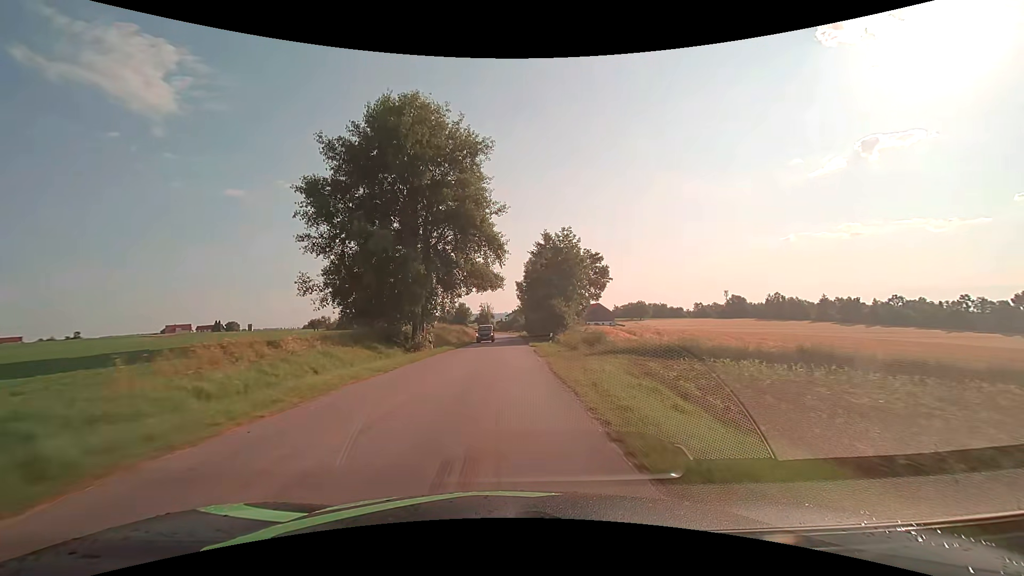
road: tertiary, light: Day
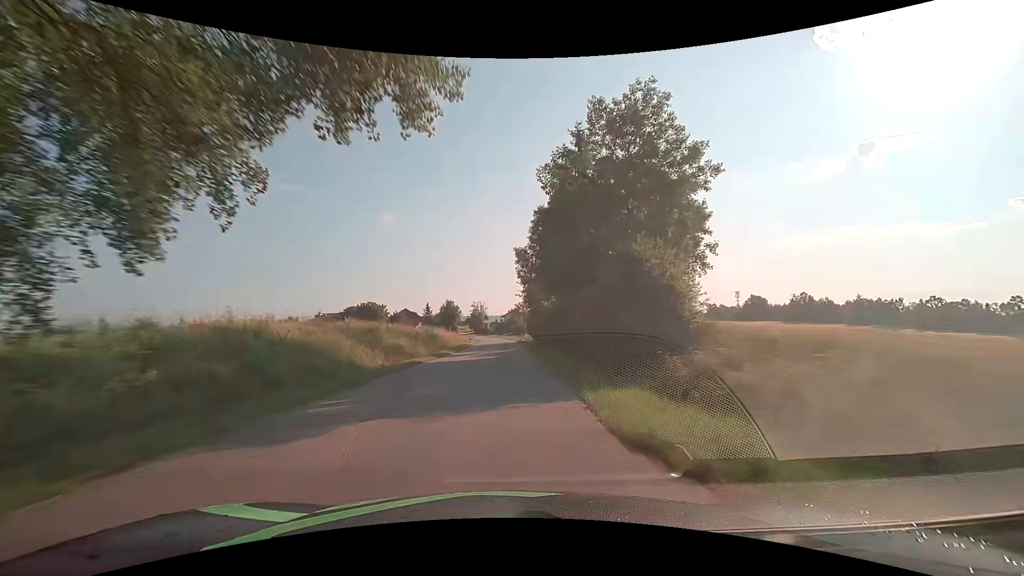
(+0.3, +32.1) m; 0°
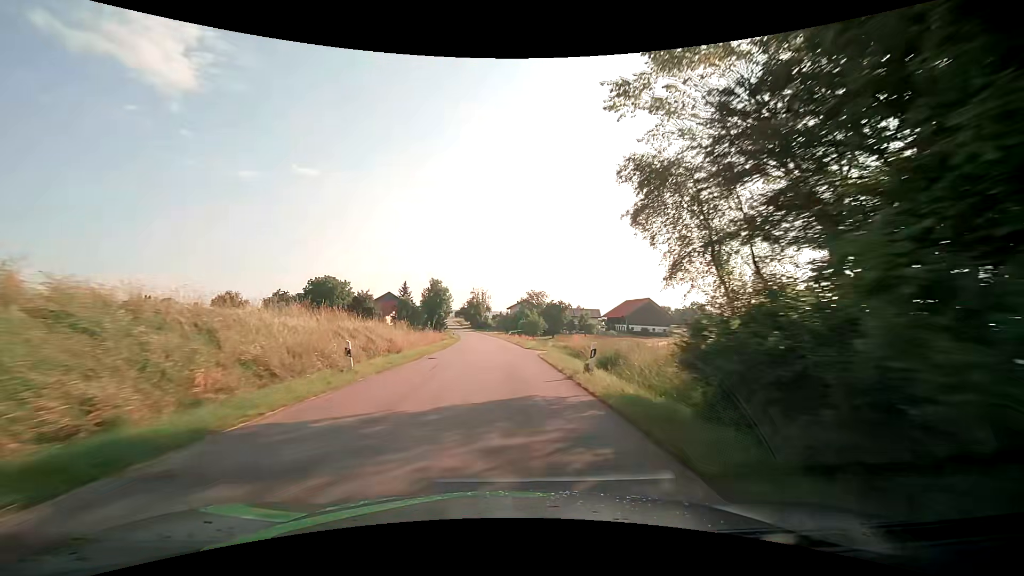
(-0.4, +53.7) m; -1°
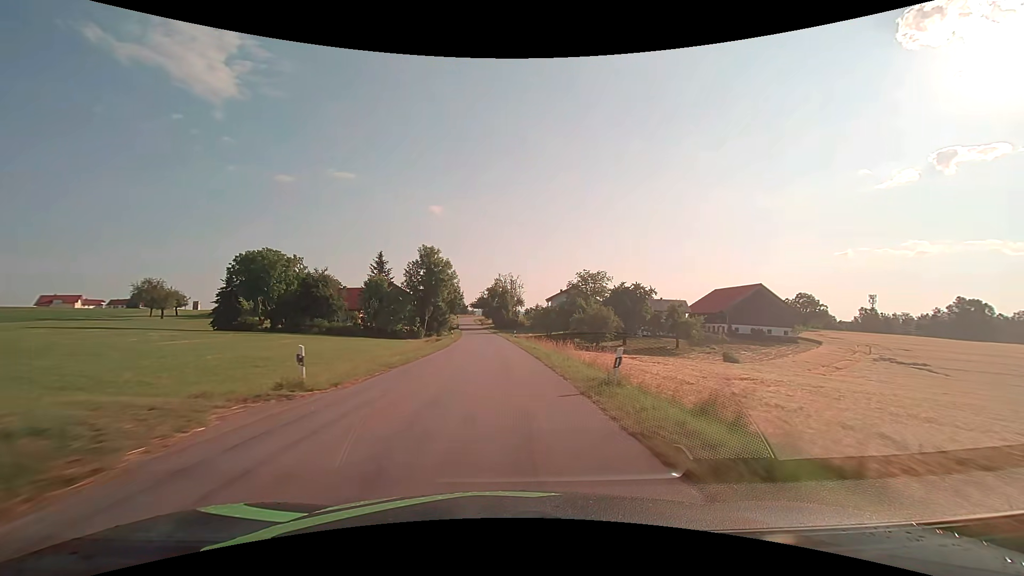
(-1.1, +53.2) m; -4°
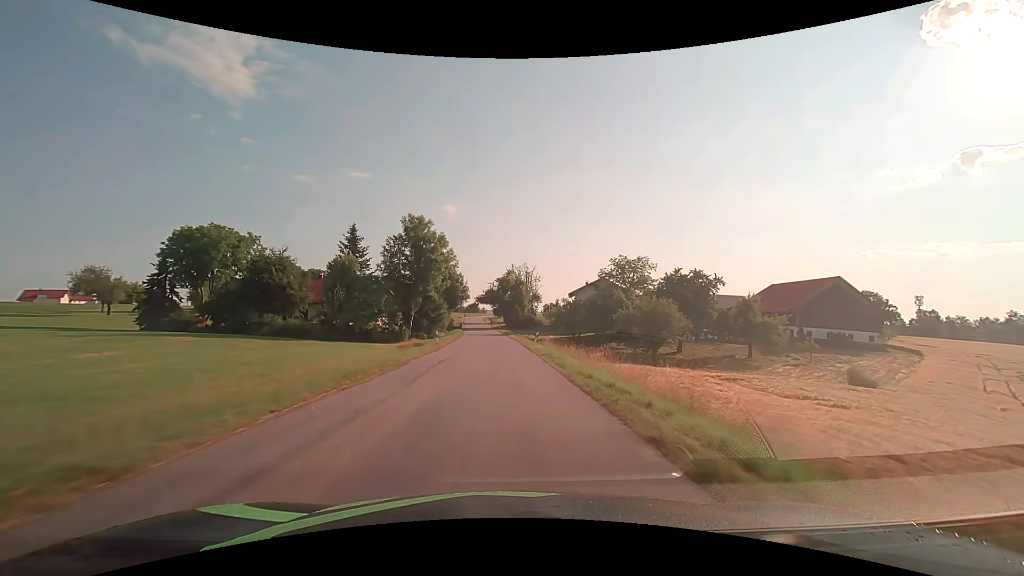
(-0.3, +21.0) m; -1°
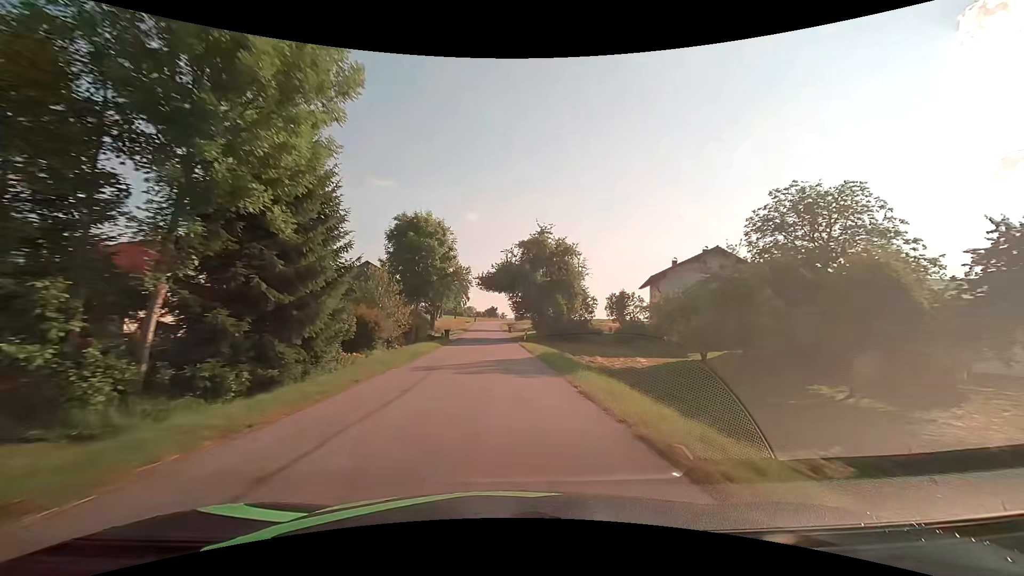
(-0.9, +43.7) m; -3°
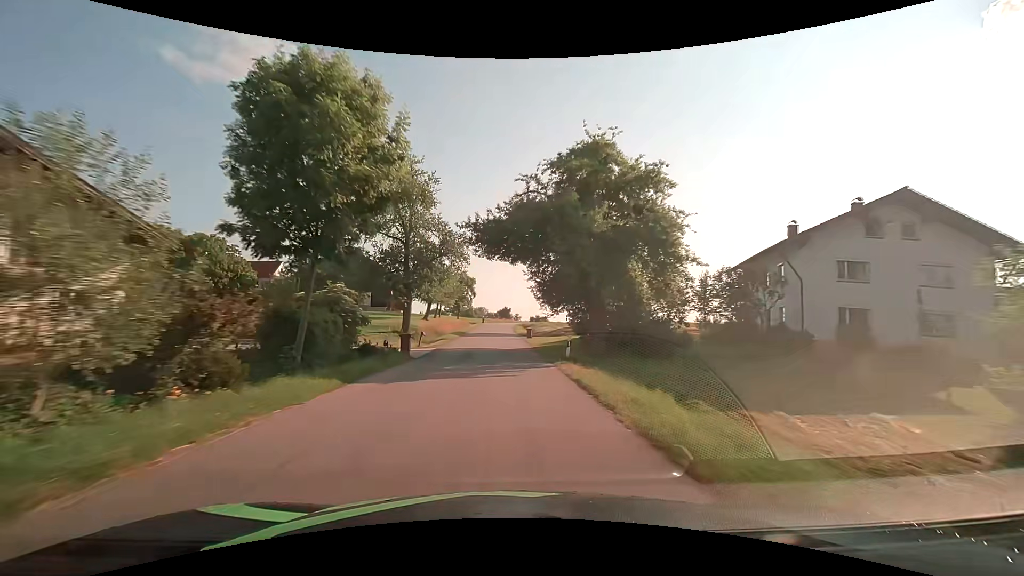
(-0.2, +22.4) m; -1°
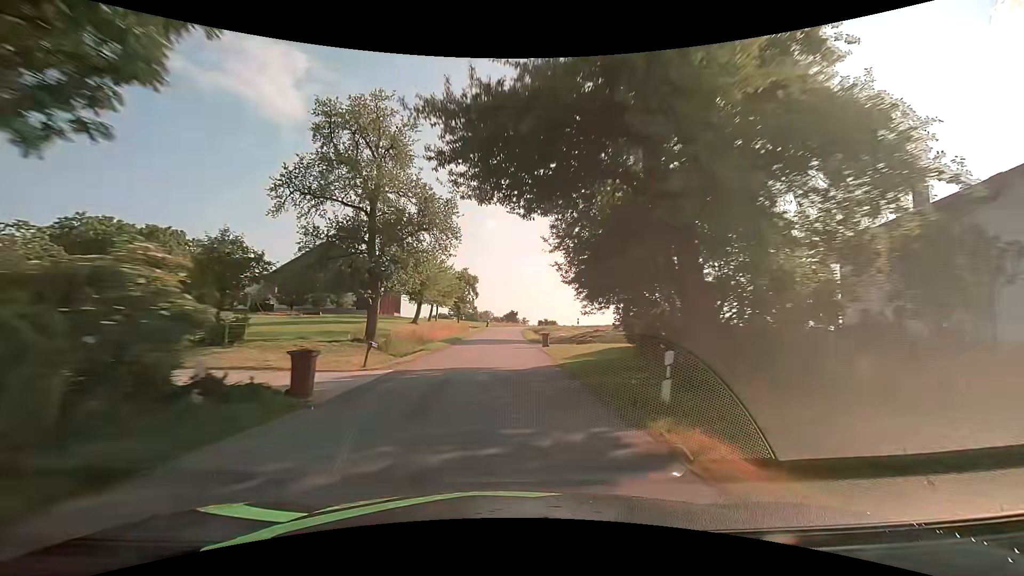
(0.0, +11.2) m; -1°
(0, +10) (0, +20) (0, +30) (0, +40) (0, +50) (0, +60) (0, +70) (+1, +80) (+1, +90) (+3, +100) m
